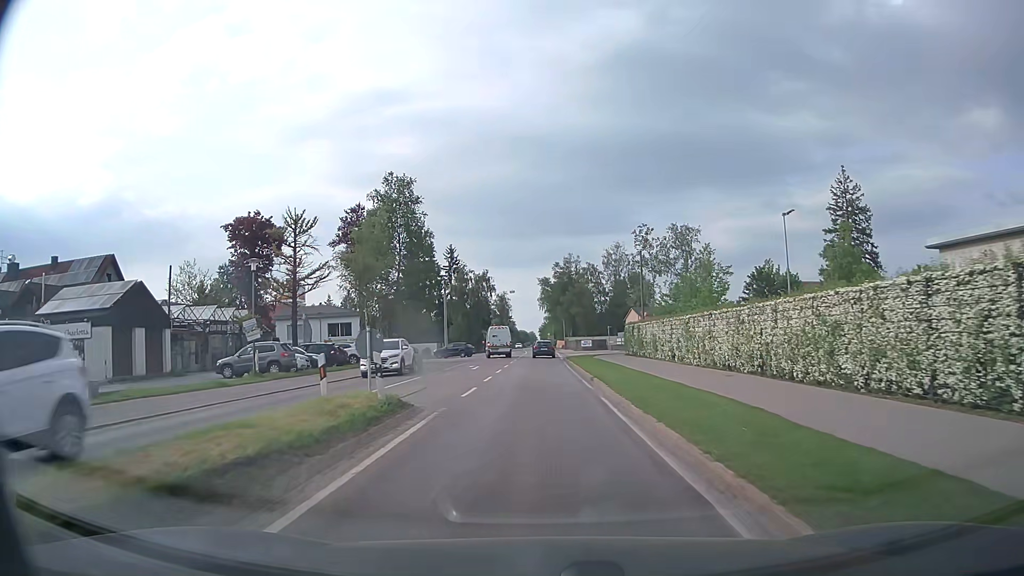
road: secondary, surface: asphalt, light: Day
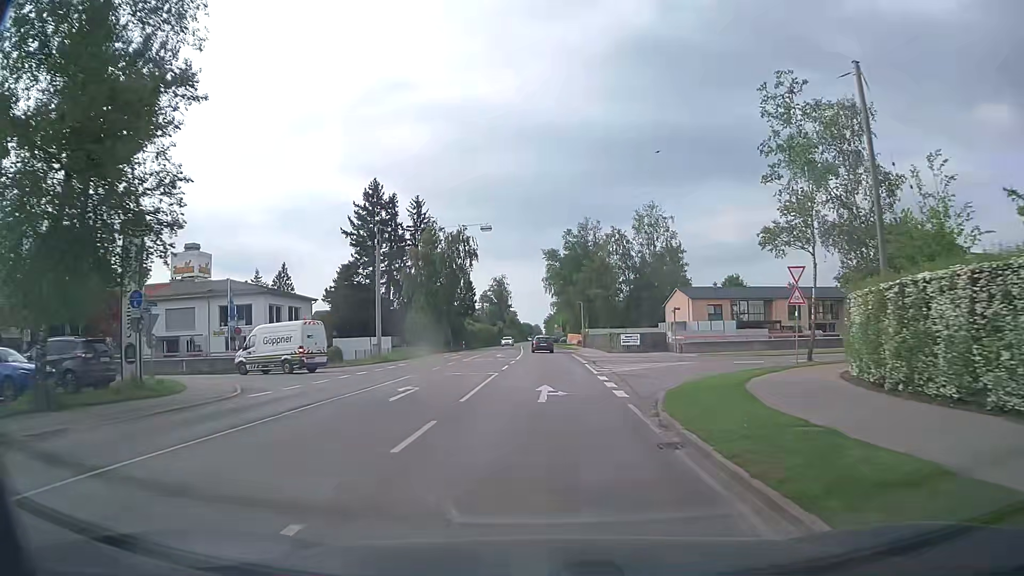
(-0.2, +38.5) m; 0°
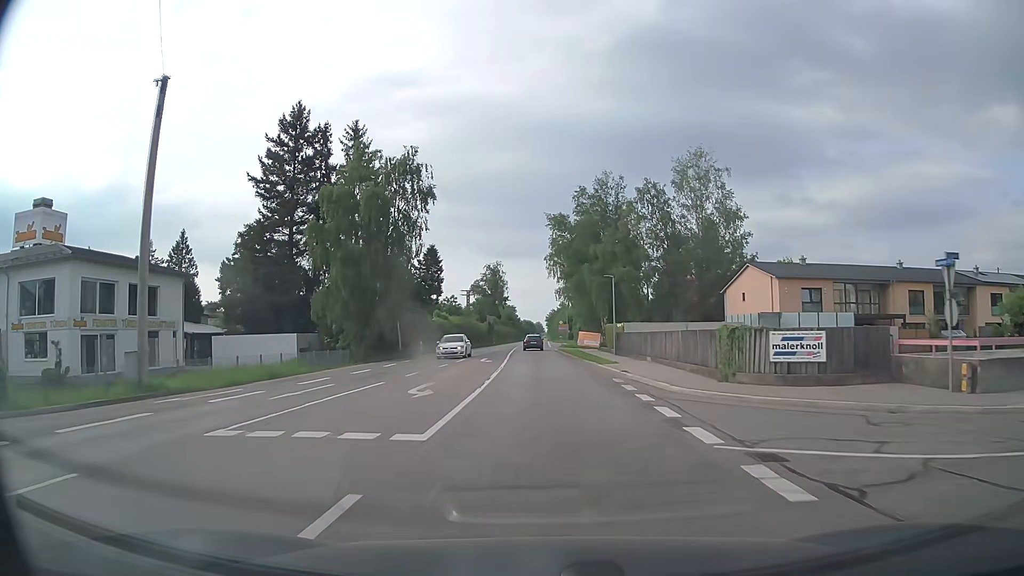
(0.0, +30.9) m; 0°
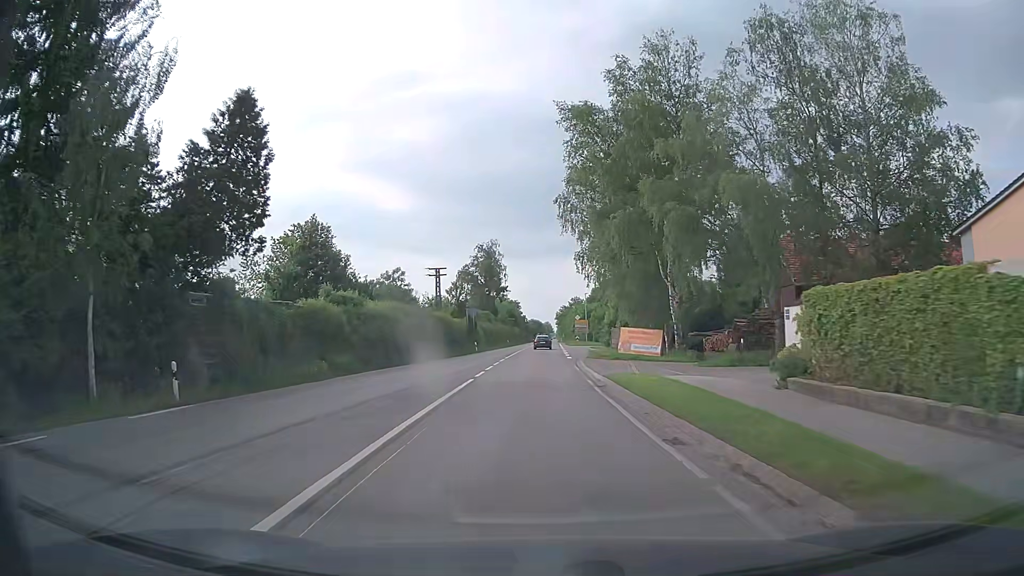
(-0.3, +39.2) m; -1°
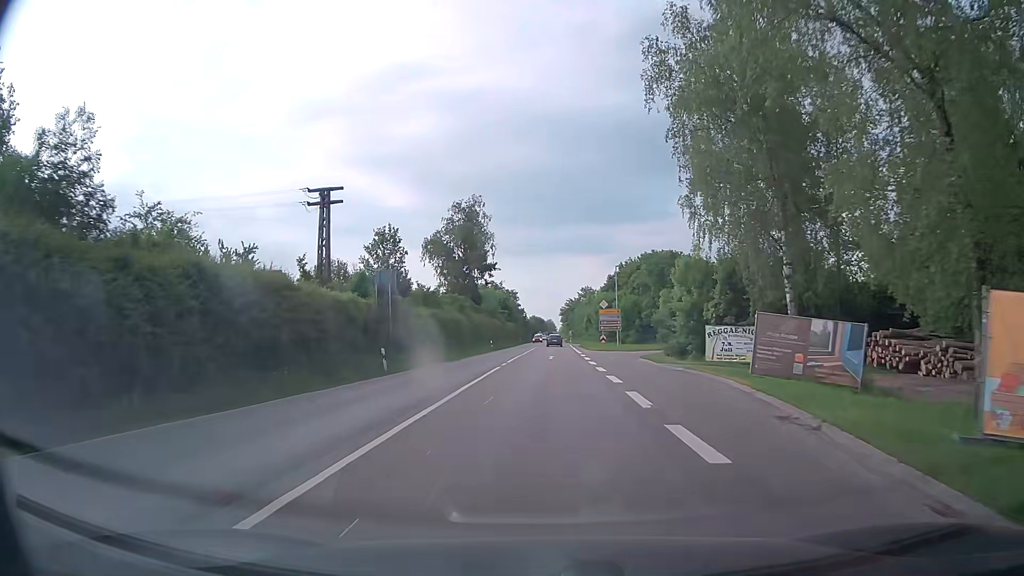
(-0.2, +39.7) m; 0°
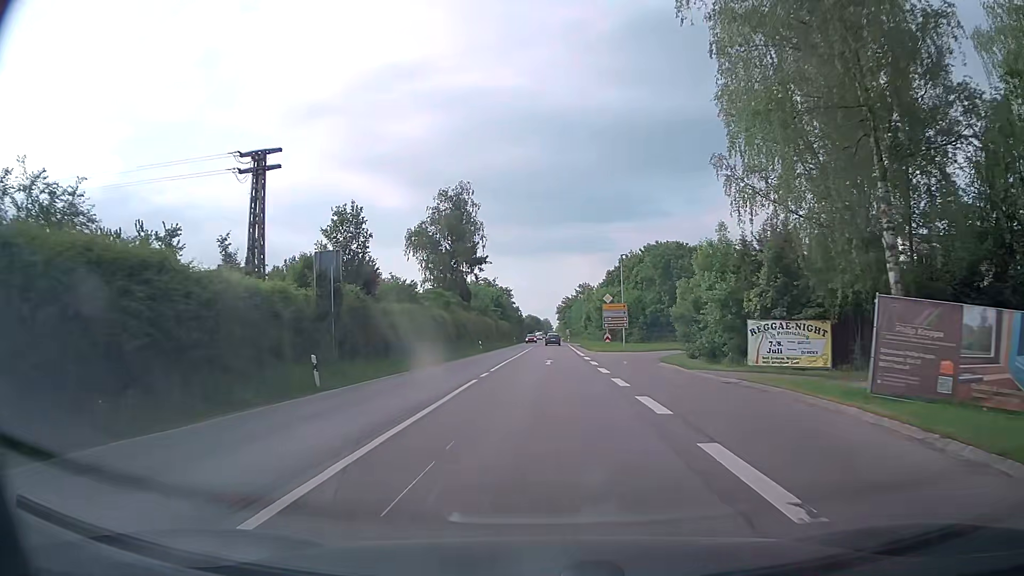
(+0.1, +7.9) m; 0°
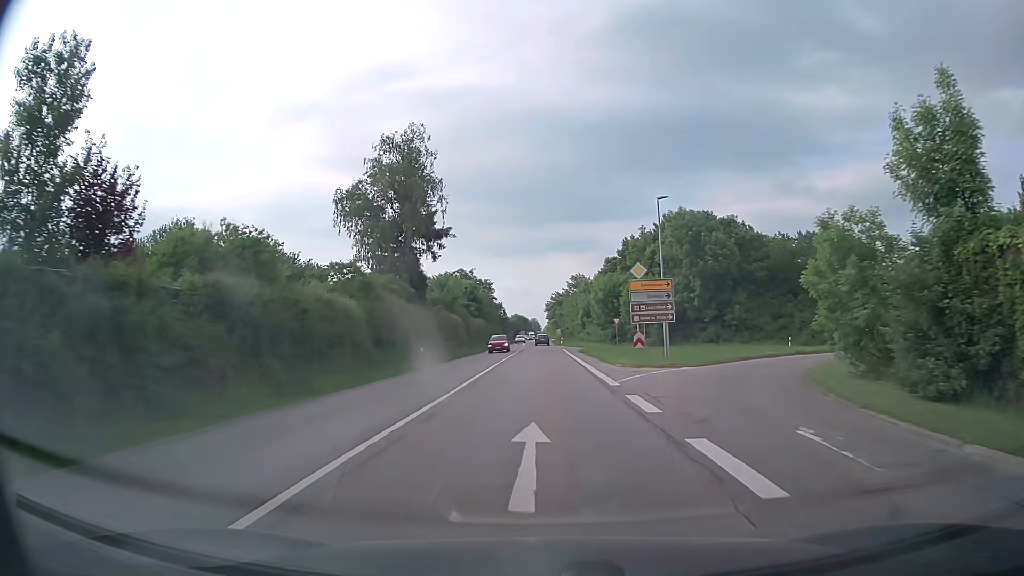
(+0.3, +23.8) m; +1°
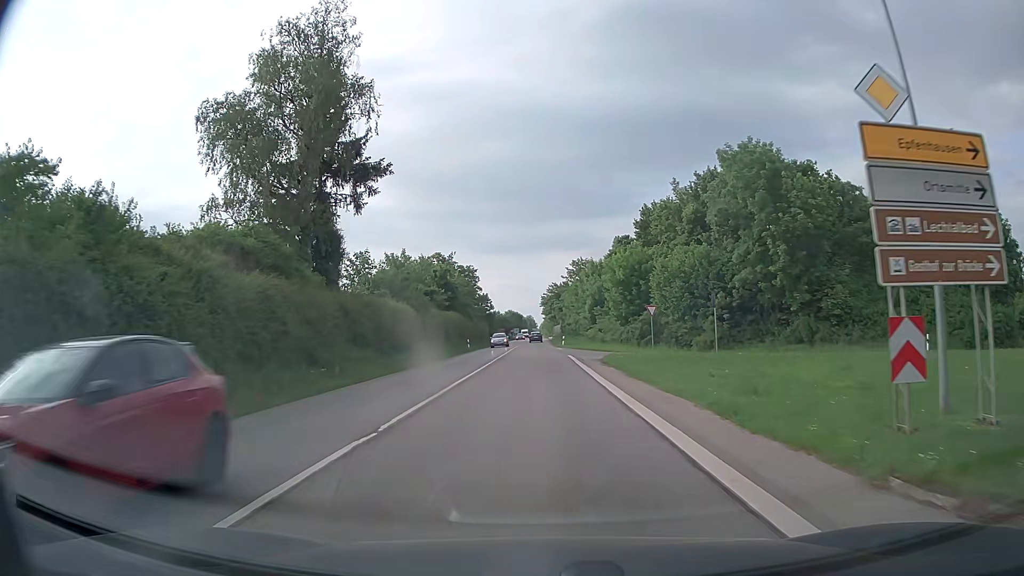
(+0.1, +23.7) m; 0°
(0, +10) (0, +20) (0, +30) (0, +40) (0, +50) (0, +60) (-1, +70) (-1, +80) (-1, +90) (-1, +100) m
